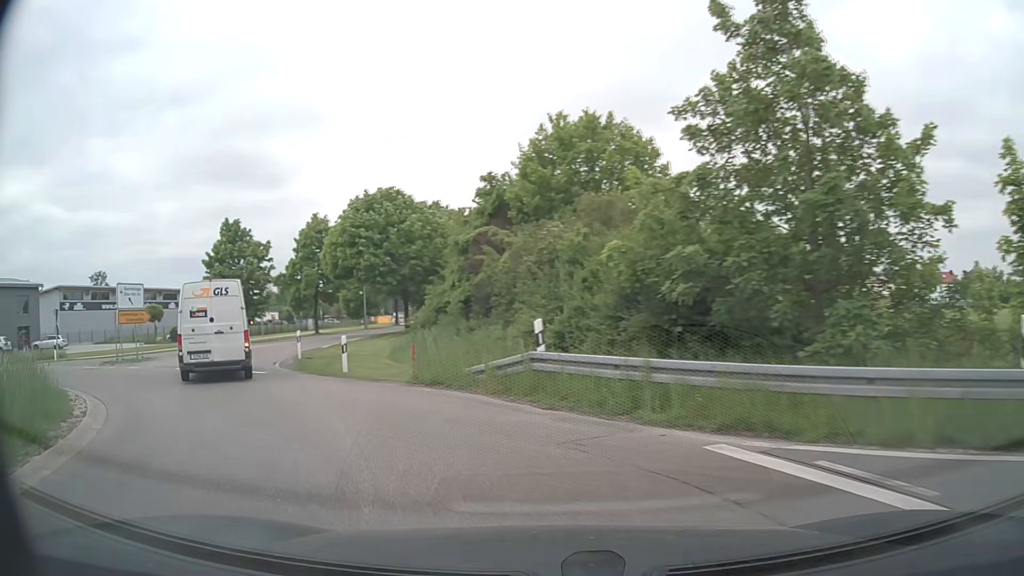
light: Day
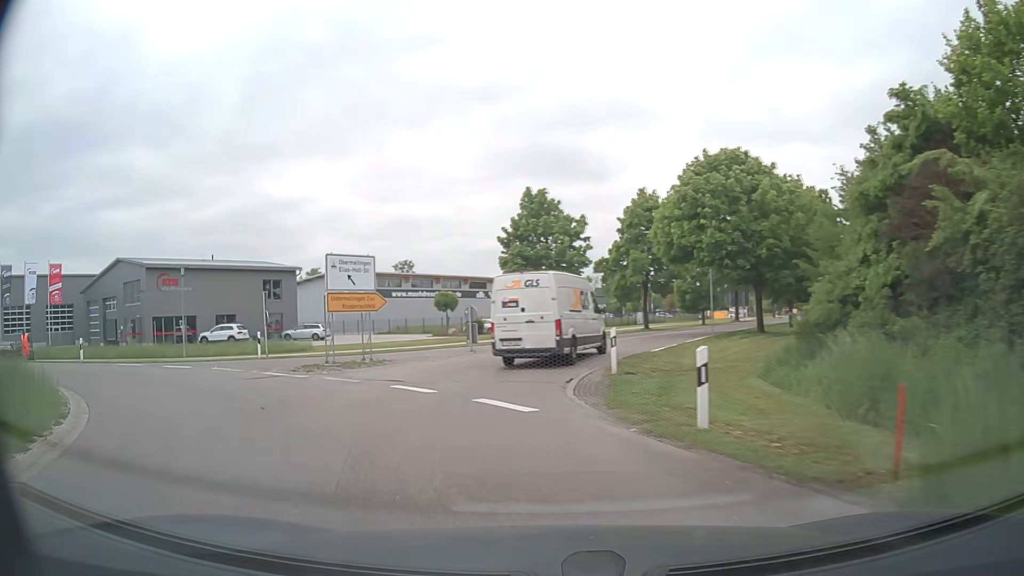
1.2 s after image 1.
(-2.5, +9.9) m; -28°
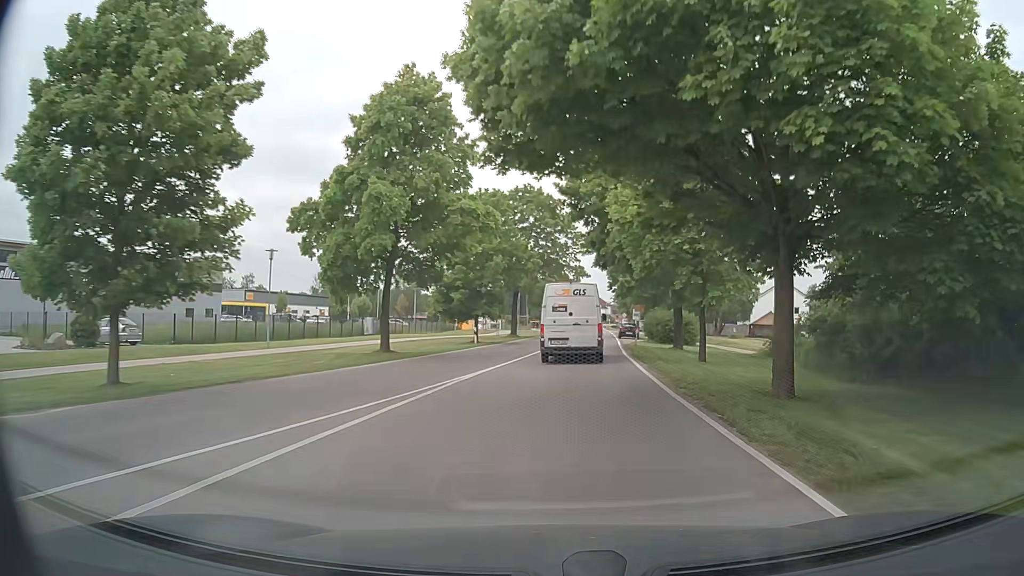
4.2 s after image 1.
(+3.1, +29.5) m; +23°
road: tertiary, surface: asphalt
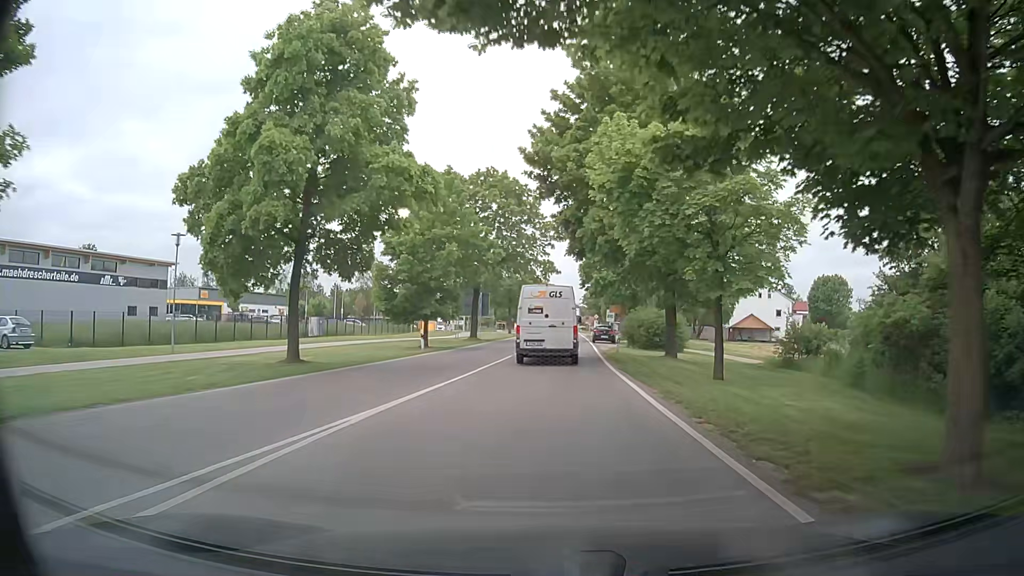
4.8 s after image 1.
(+0.2, +7.0) m; +2°
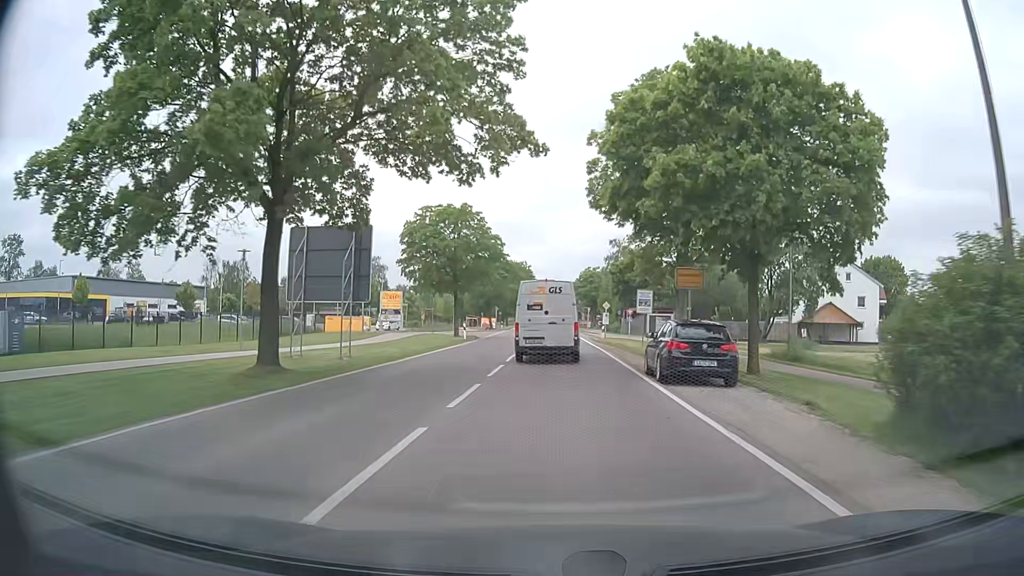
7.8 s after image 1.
(+1.0, +37.2) m; +2°
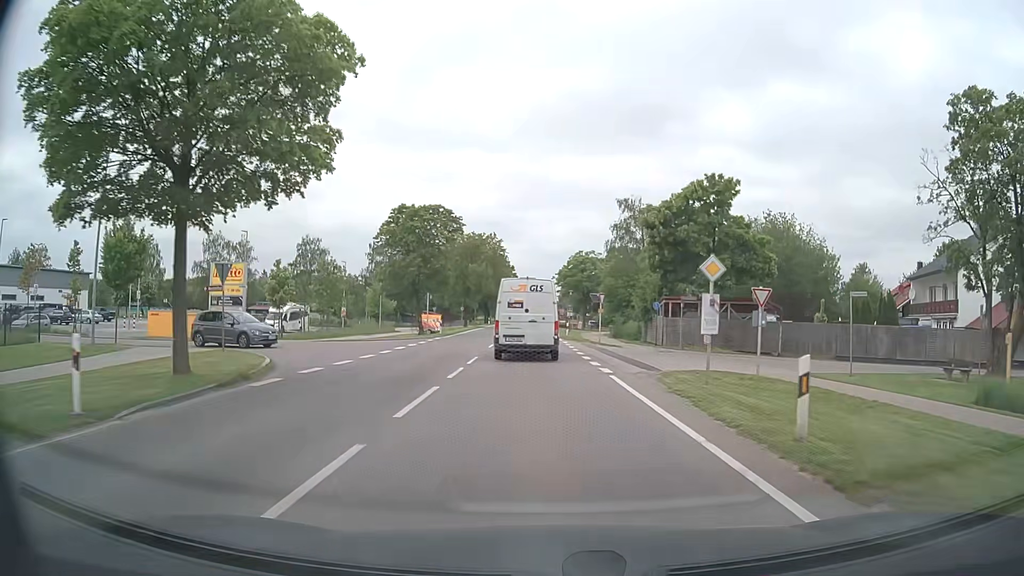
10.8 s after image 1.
(+0.6, +37.2) m; +1°
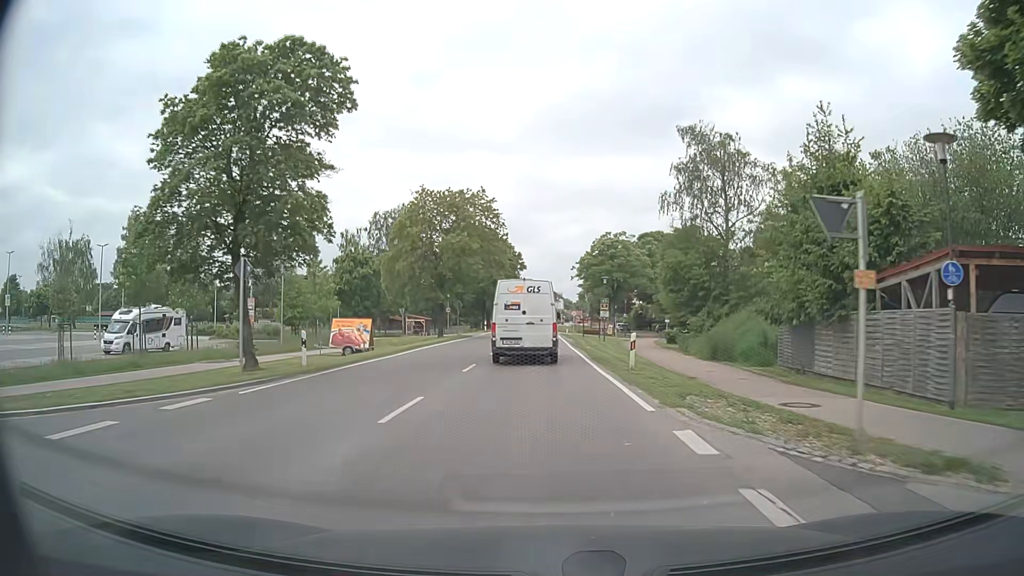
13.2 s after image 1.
(-0.1, +30.2) m; -1°
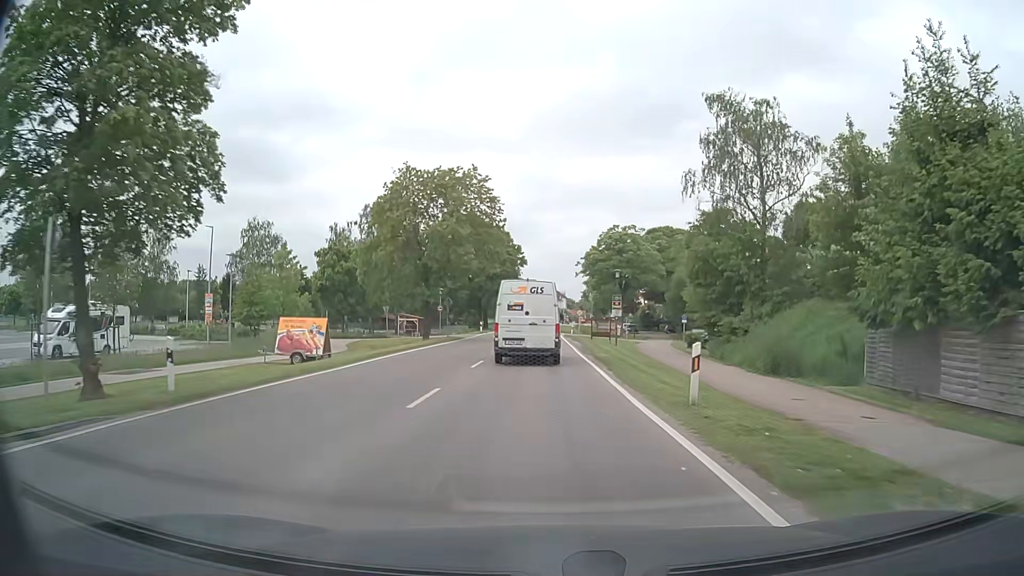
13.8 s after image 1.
(0.0, +7.4) m; -1°
(0, +10) (0, +20) (0, +30) (0, +40) (0, +50) (0, +60) (0, +70) (0, +80) (0, +90) (0, +100) m
